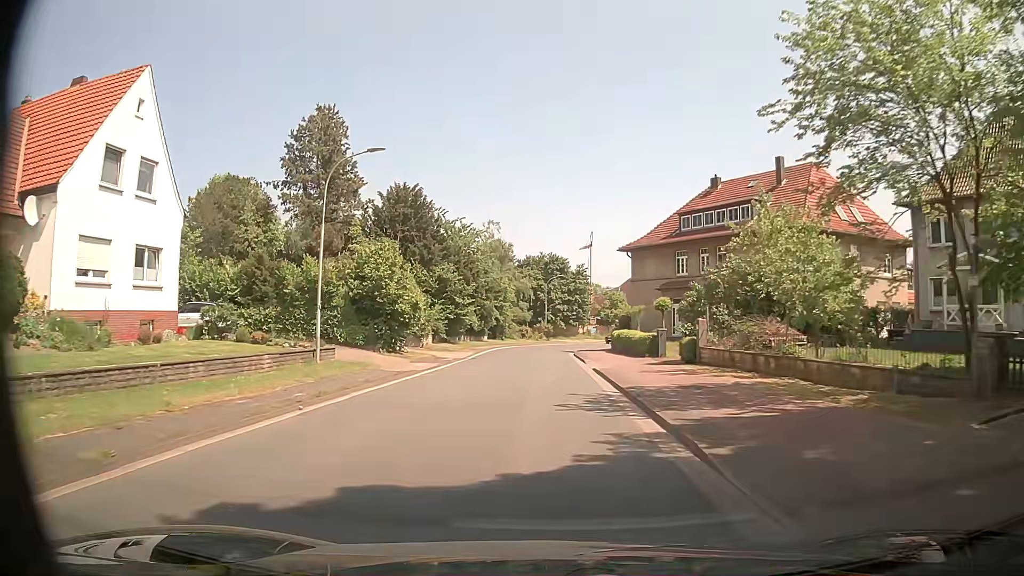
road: tertiary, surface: asphalt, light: Day
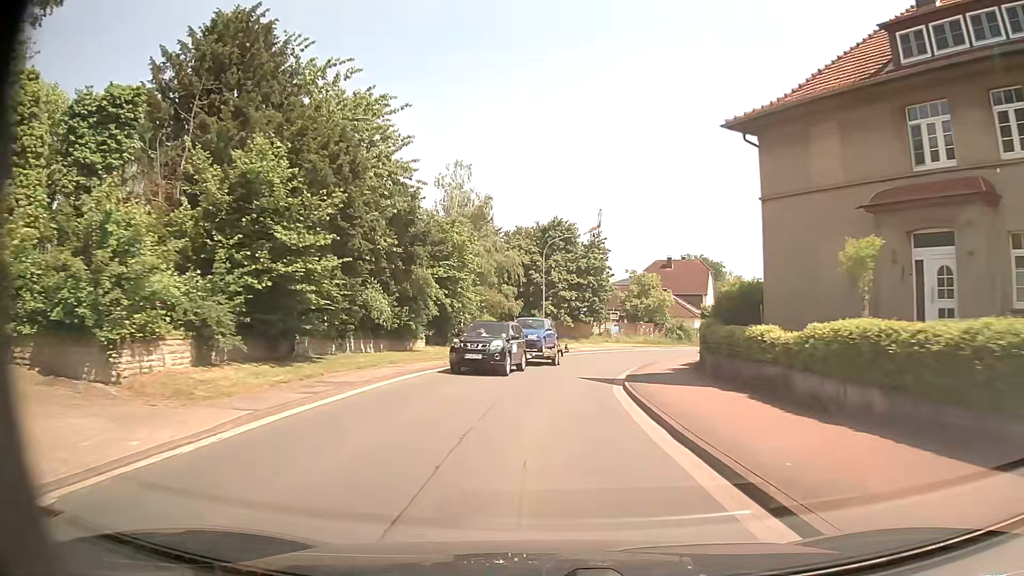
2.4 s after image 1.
(-0.3, +32.7) m; 0°
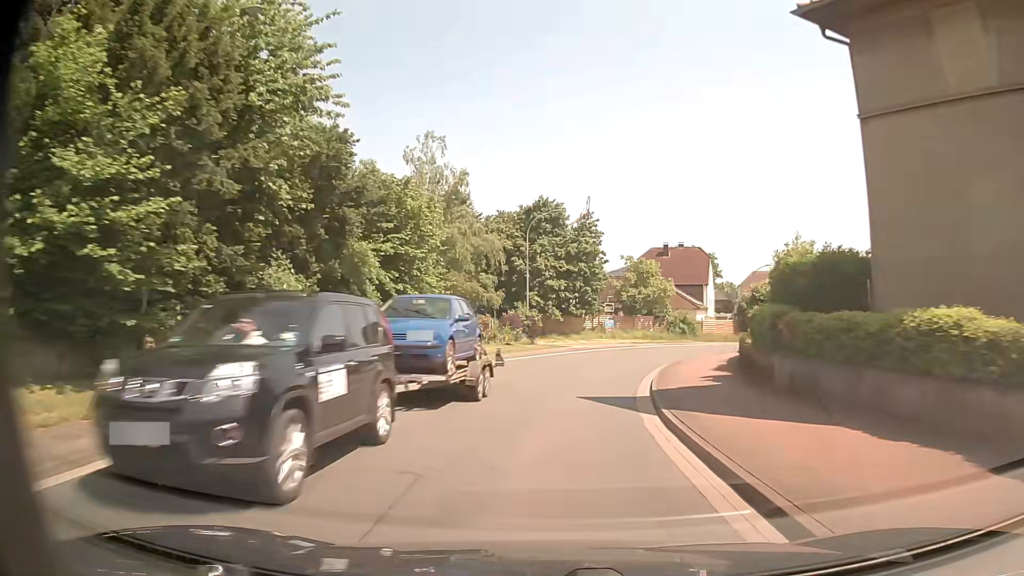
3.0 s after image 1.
(0.0, +8.0) m; +1°
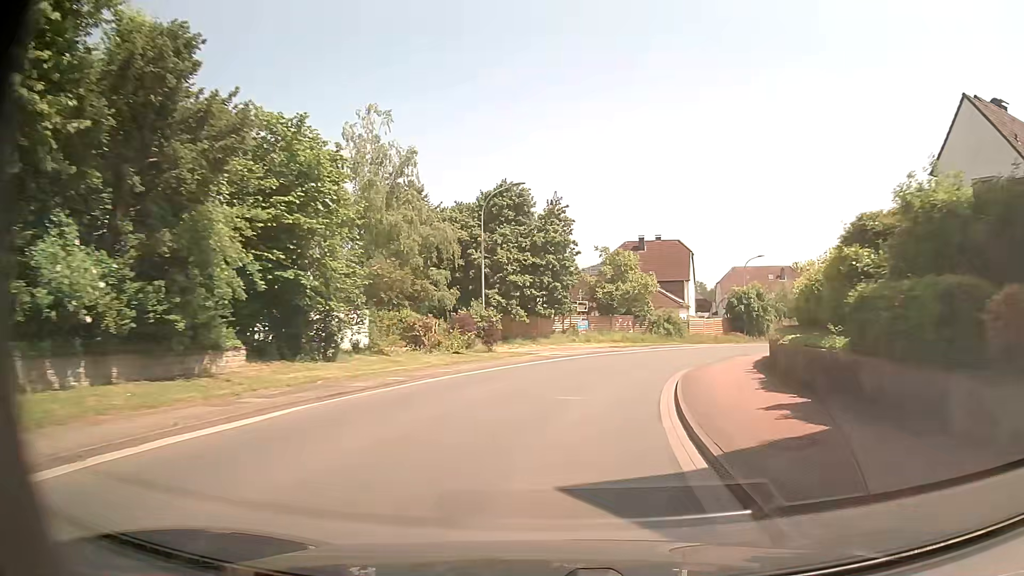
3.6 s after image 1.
(+0.2, +7.9) m; +3°
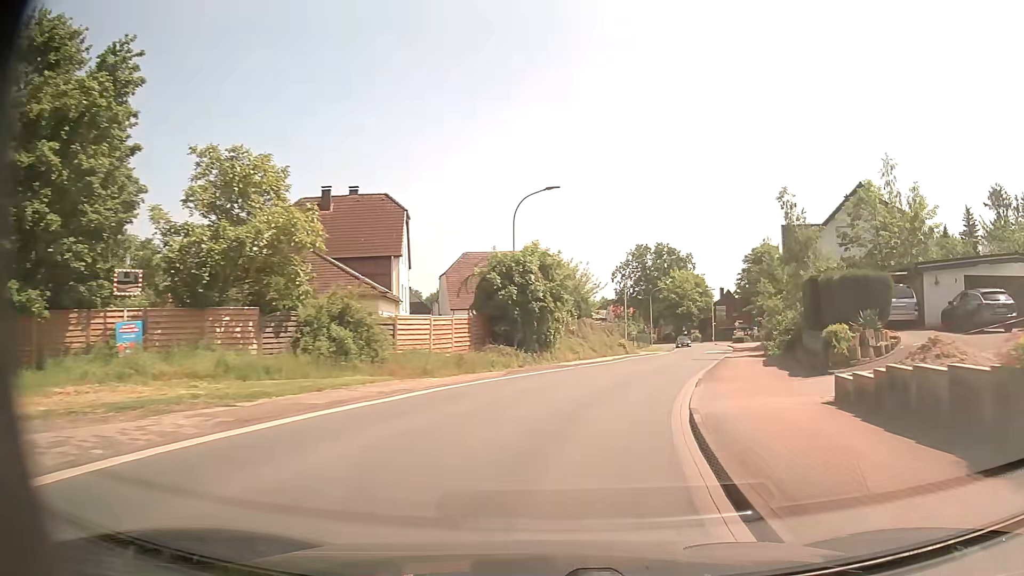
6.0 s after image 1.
(+5.8, +31.0) m; +23°
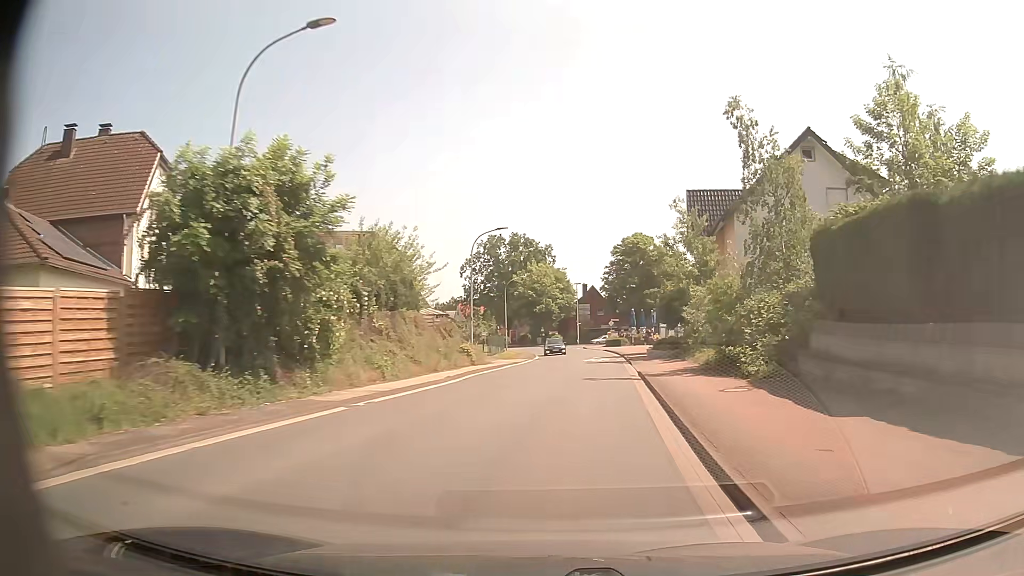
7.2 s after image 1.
(+2.0, +16.2) m; +14°
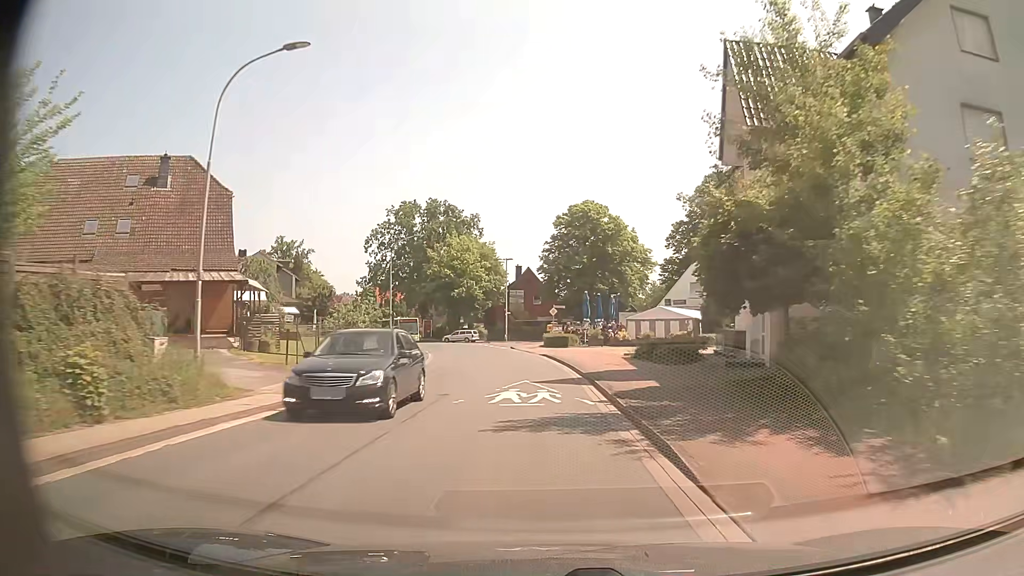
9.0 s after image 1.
(+1.7, +24.8) m; +5°
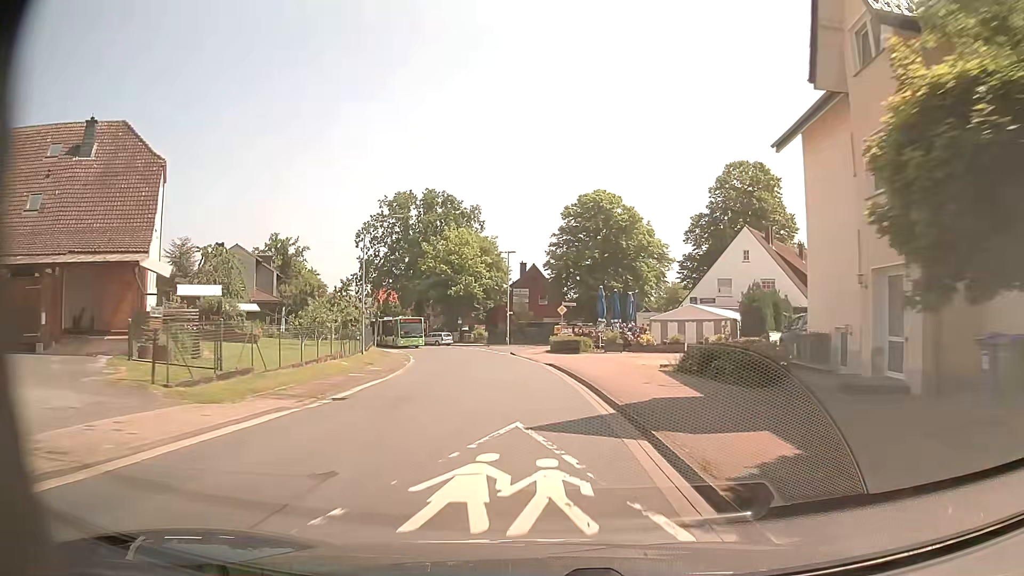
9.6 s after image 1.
(0.0, +8.3) m; -1°
(0, +10) (0, +20) (-1, +30) (-2, +40) (-4, +50) (-7, +59) (-10, +69) (-14, +78) (-18, +87) (-22, +96) m
